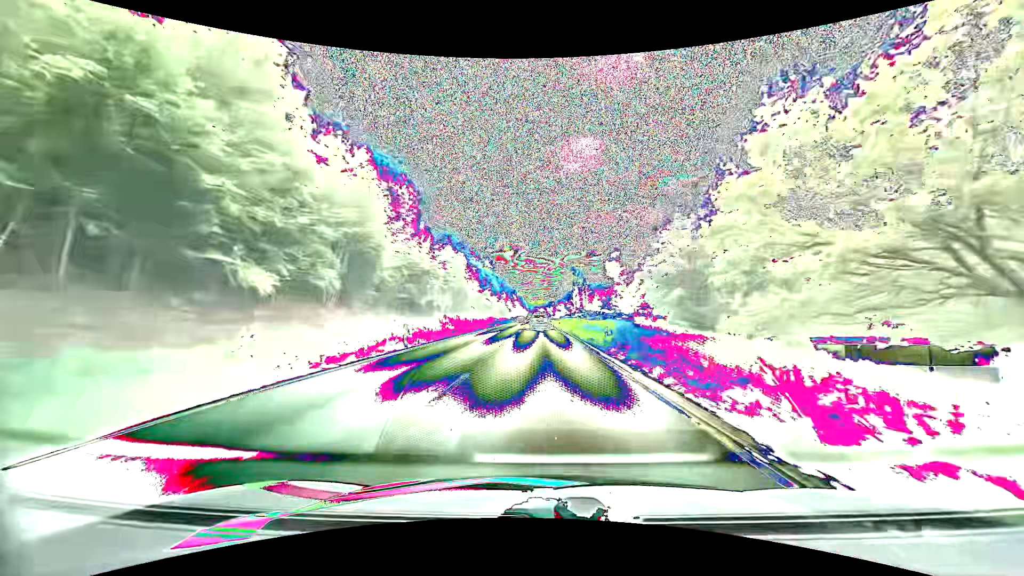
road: primary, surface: asphalt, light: Day
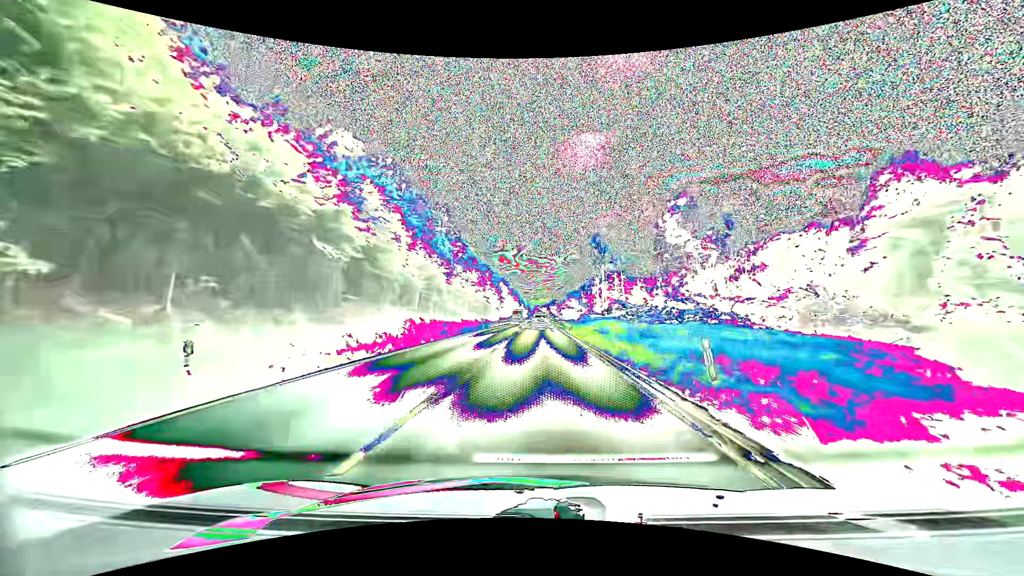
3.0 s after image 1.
(0.0, +63.4) m; 0°
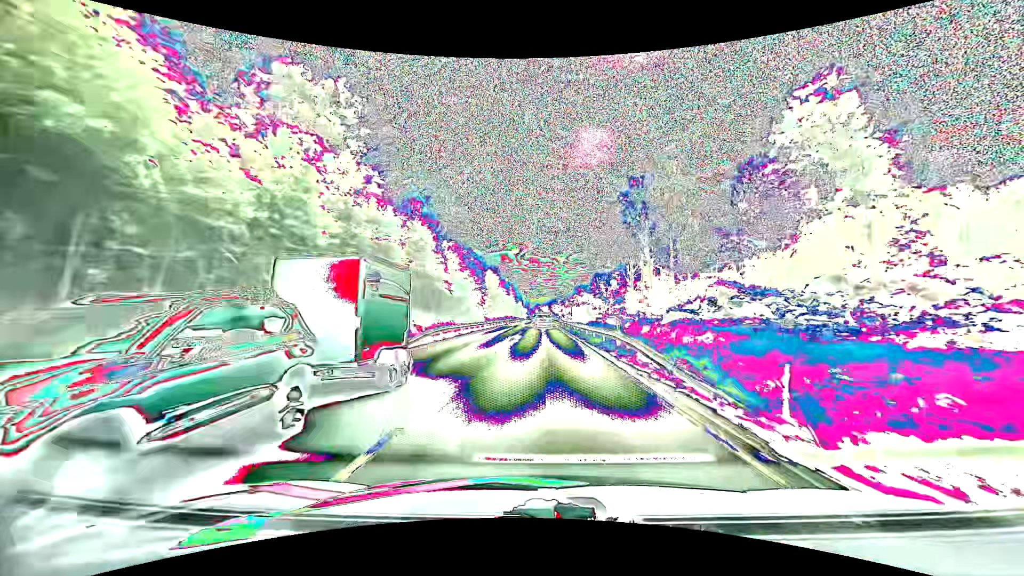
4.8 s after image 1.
(0.0, +38.6) m; 0°
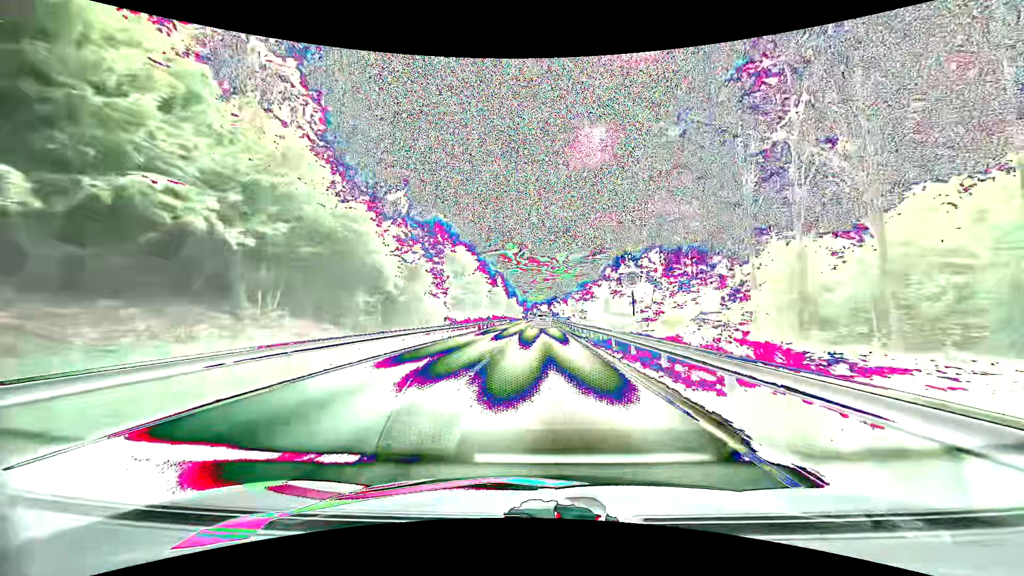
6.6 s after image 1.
(0.0, +39.0) m; 0°
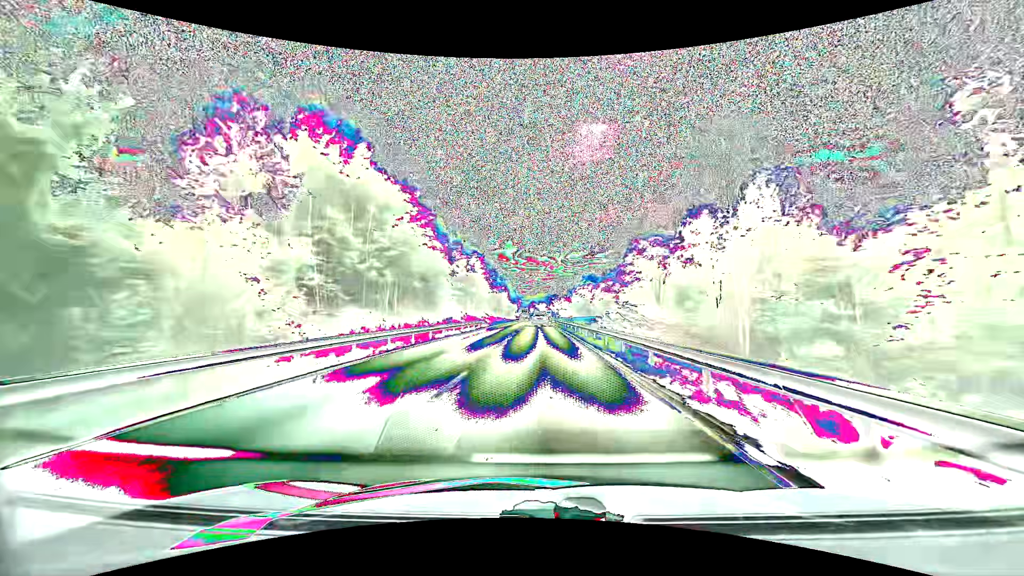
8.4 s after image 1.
(+0.1, +39.7) m; 0°
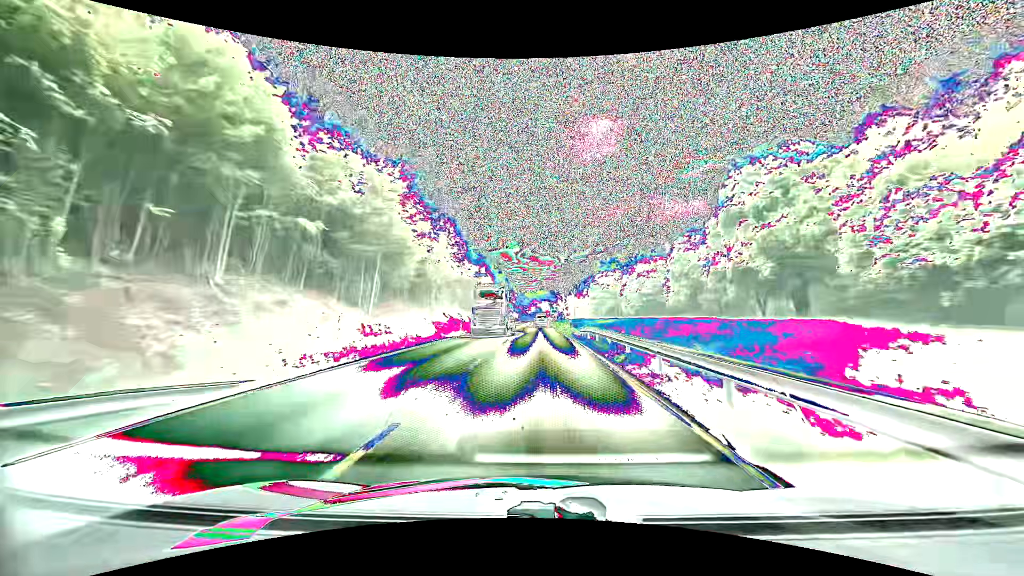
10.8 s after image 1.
(-0.2, +53.7) m; 0°
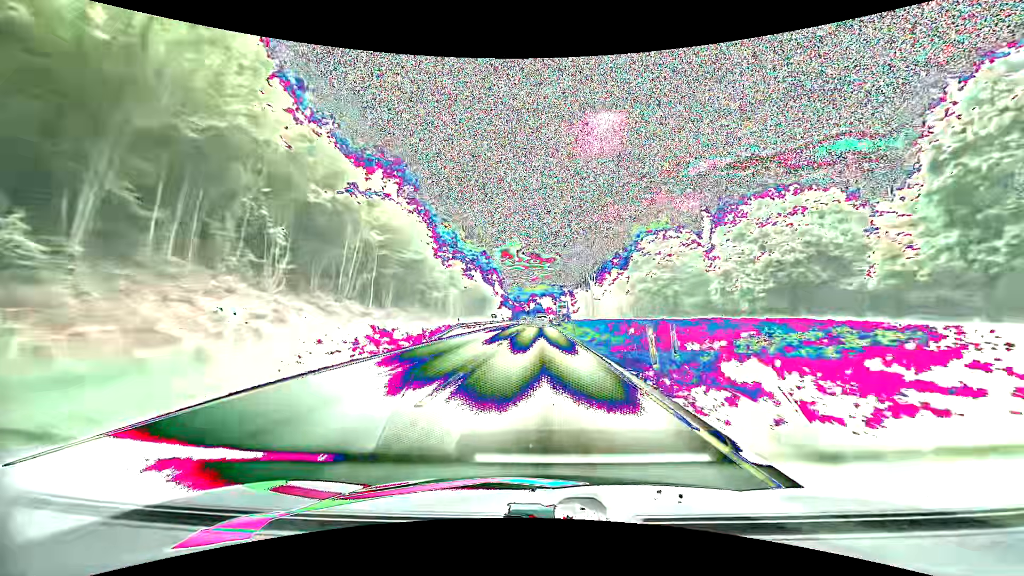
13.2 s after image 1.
(-0.2, +53.9) m; 0°
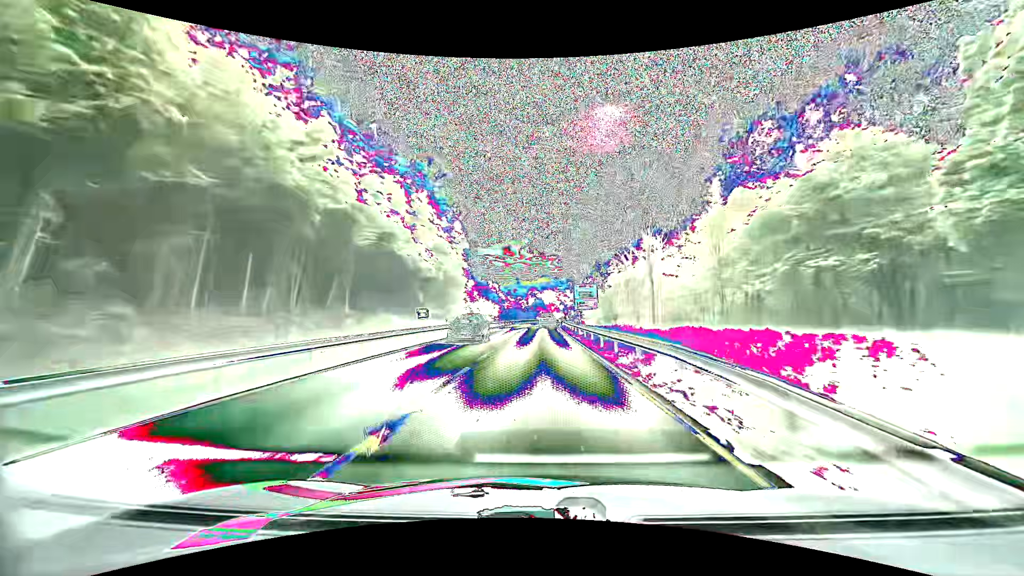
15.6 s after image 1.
(+0.1, +53.7) m; 0°
(0, +10) (0, +20) (0, +30) (0, +40) (0, +50) (0, +60) (+1, +70) (+1, +80) (+1, +90) (+2, +100) m
